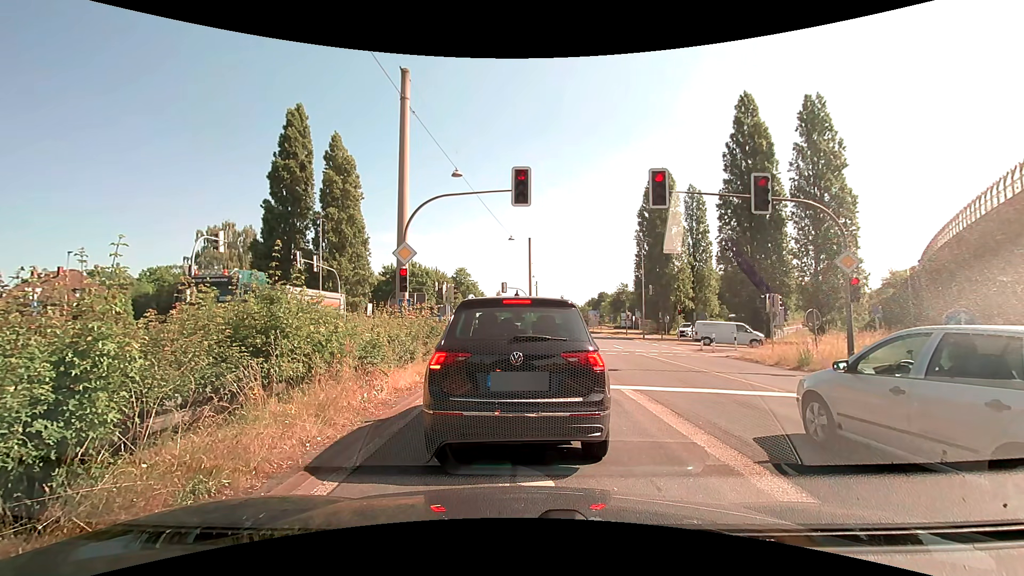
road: trunk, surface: asphalt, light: Day
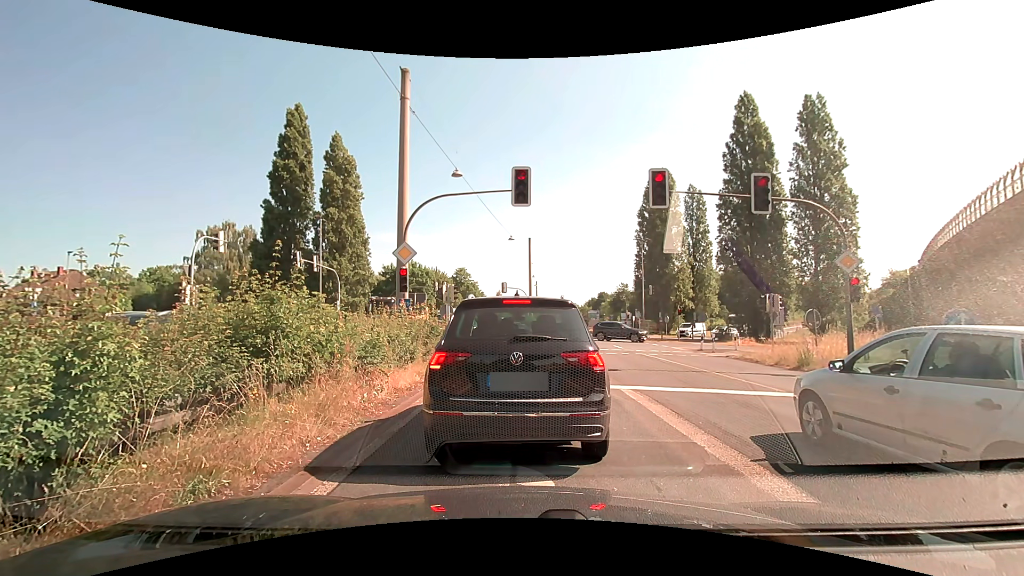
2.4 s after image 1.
(0.0, 0.0) m; 0°
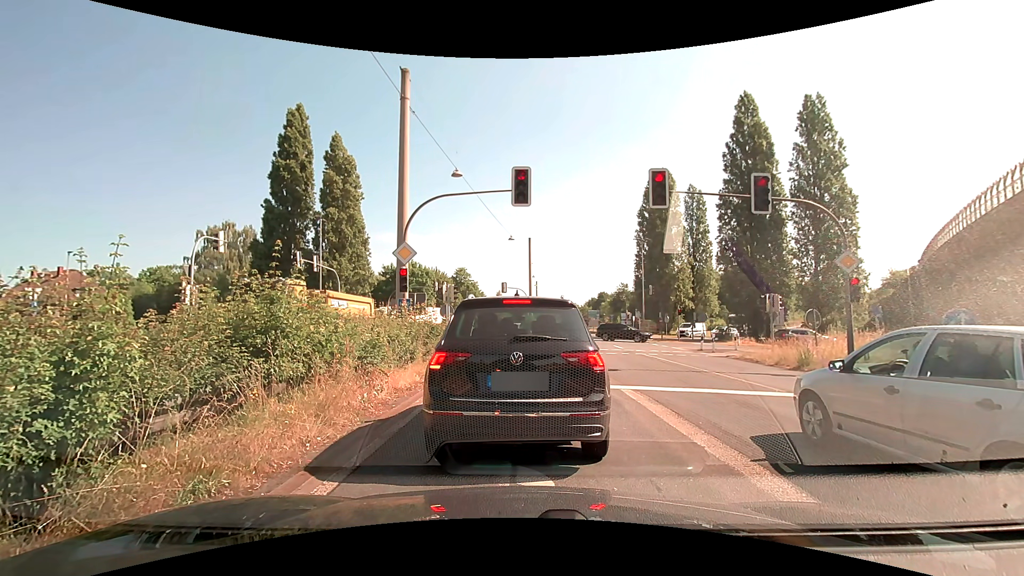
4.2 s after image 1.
(0.0, 0.0) m; 0°
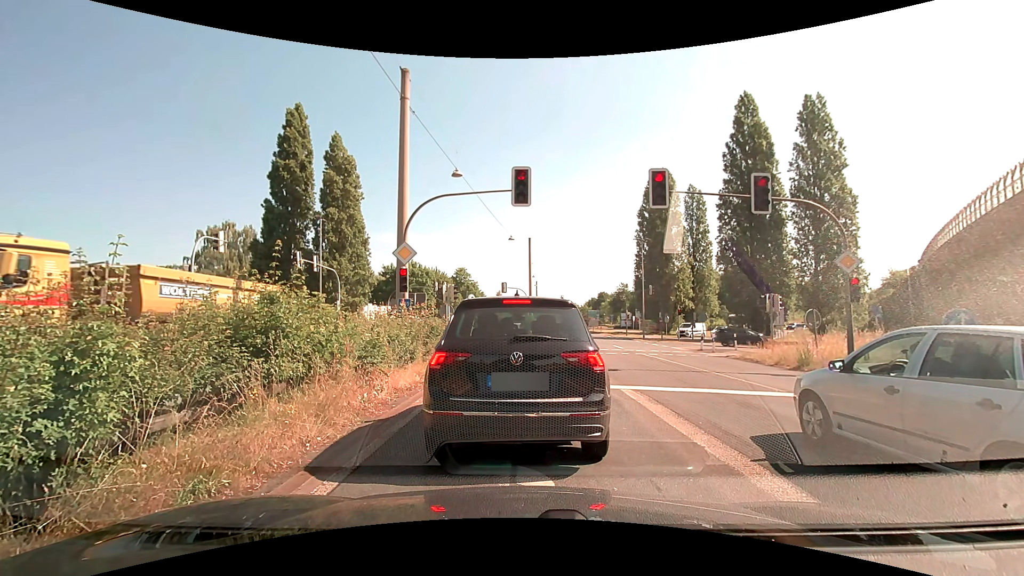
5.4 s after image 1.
(0.0, 0.0) m; 0°
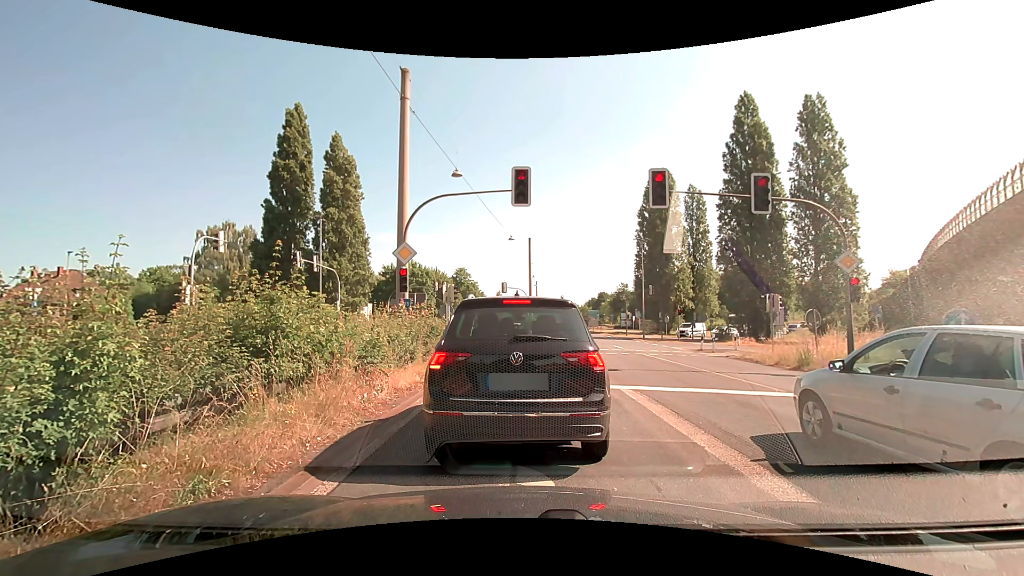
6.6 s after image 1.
(0.0, 0.0) m; 0°
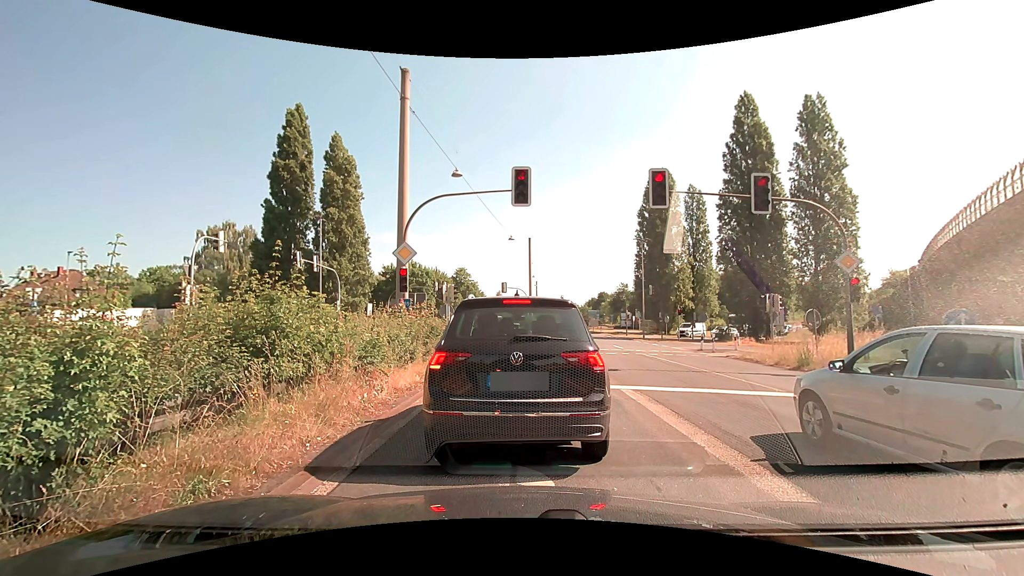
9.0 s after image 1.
(0.0, 0.0) m; 0°
